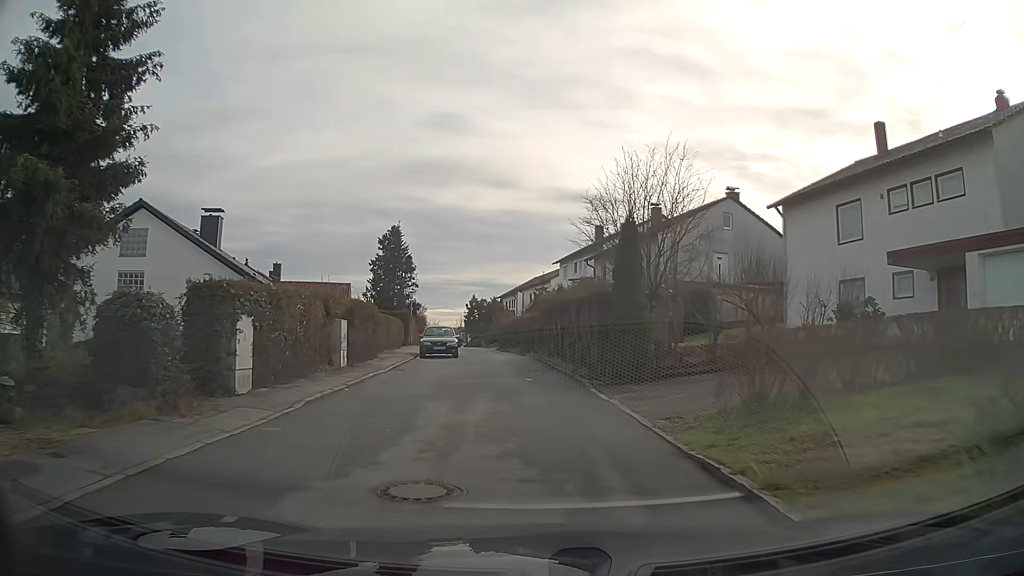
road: residential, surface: asphalt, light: Day
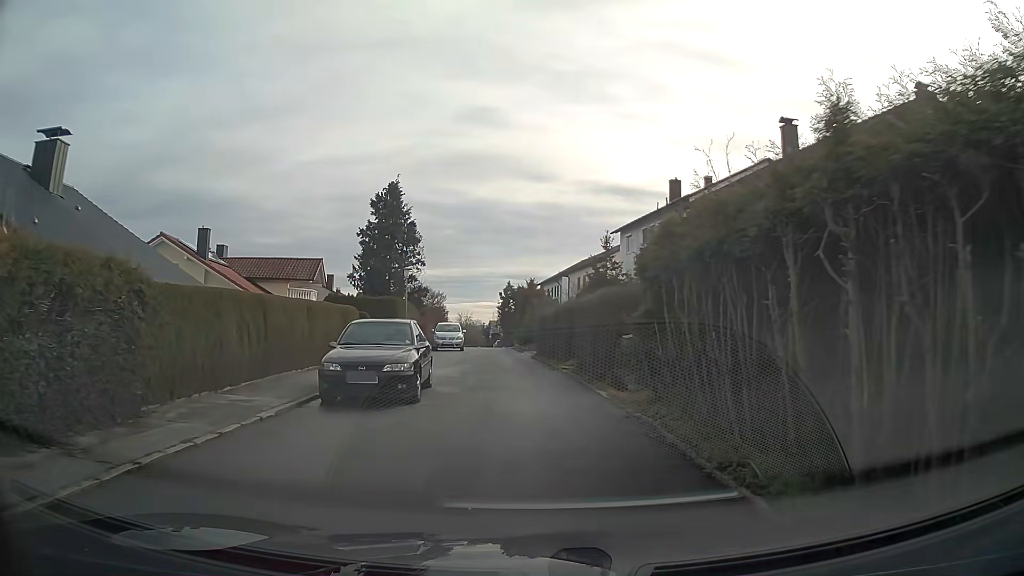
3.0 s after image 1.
(-0.5, +18.2) m; -3°
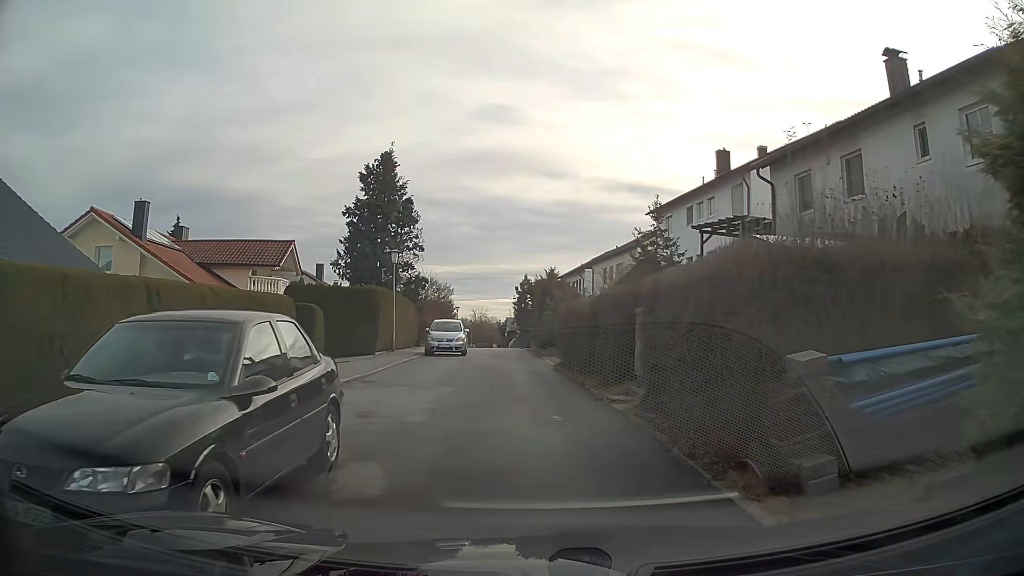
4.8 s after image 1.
(-0.1, +7.8) m; -1°
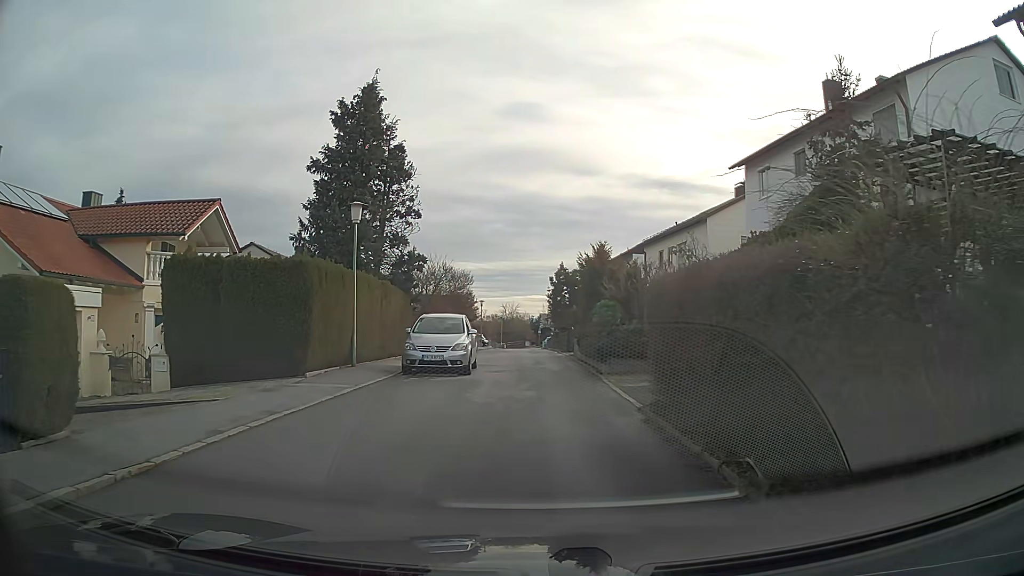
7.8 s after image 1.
(-0.3, +11.8) m; -3°
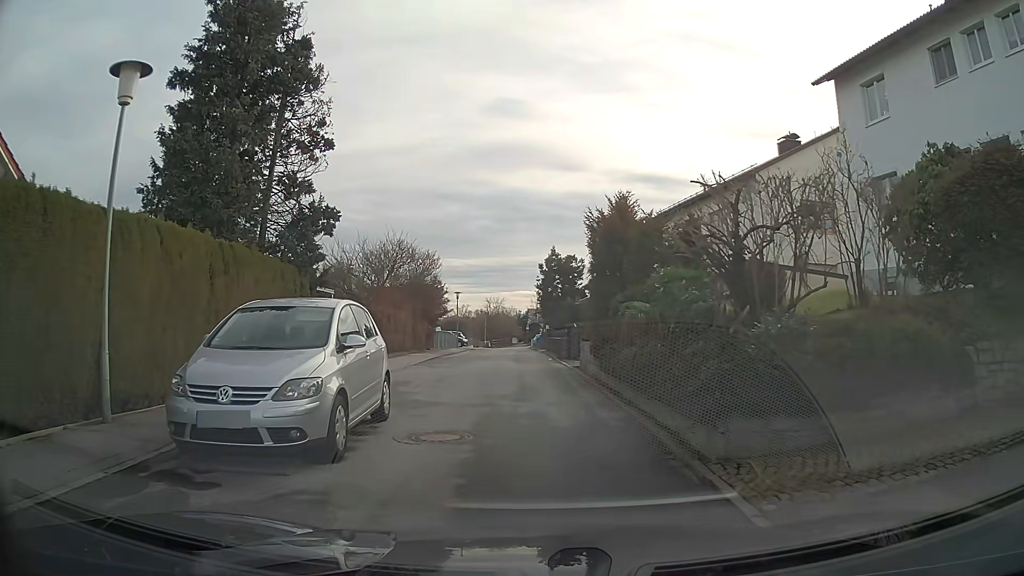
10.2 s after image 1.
(+0.1, +11.0) m; +1°
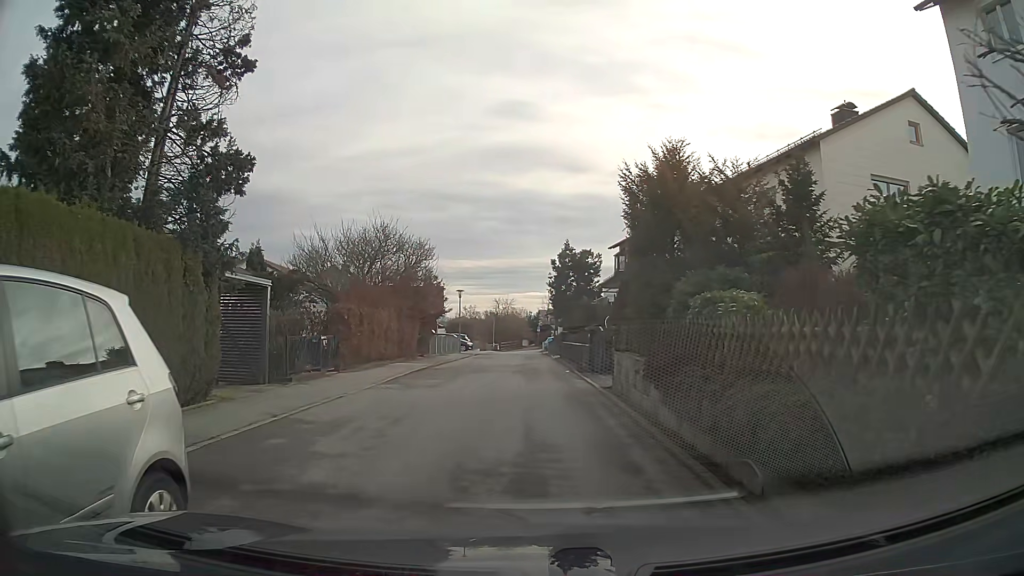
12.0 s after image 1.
(-0.1, +5.9) m; -1°
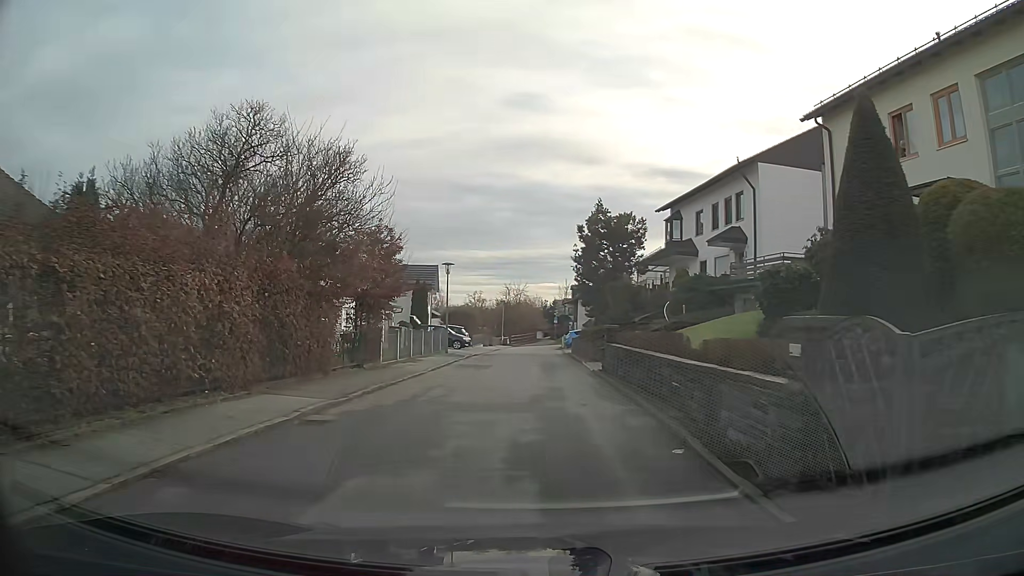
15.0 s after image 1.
(-0.3, +15.4) m; -1°
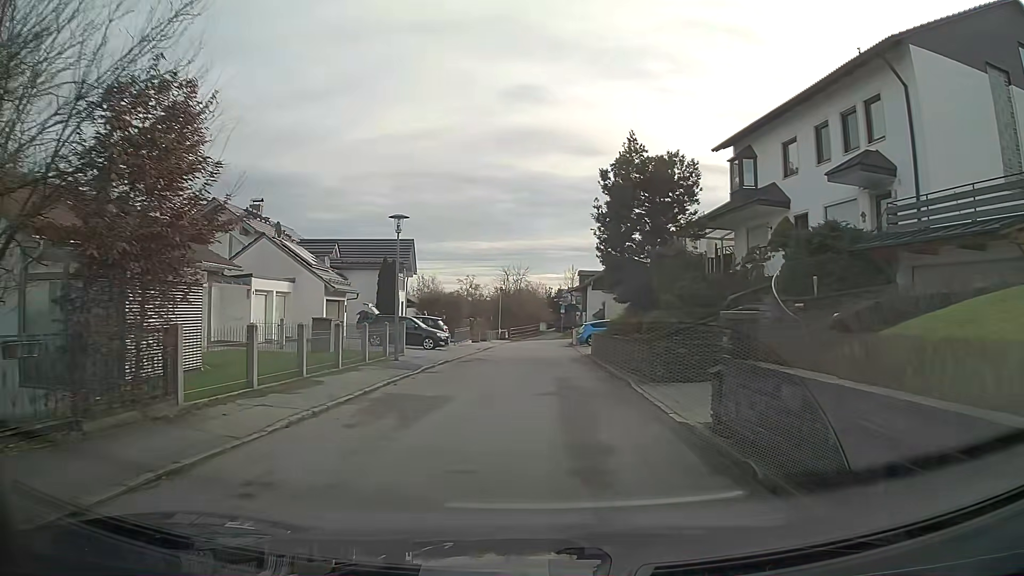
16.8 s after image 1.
(-0.1, +13.0) m; -1°
(0, +10) (0, +20) (0, +30) (+1, +40) (+1, +50) (+5, +59) (+14, +62) (+24, +60) (+33, +57) (+43, +55) m
